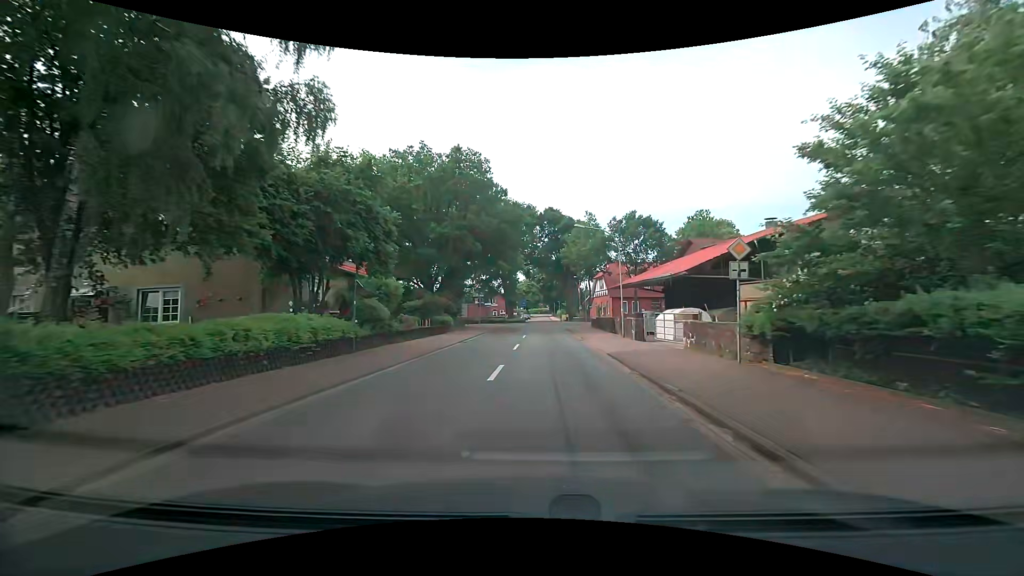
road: secondary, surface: asphalt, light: Day
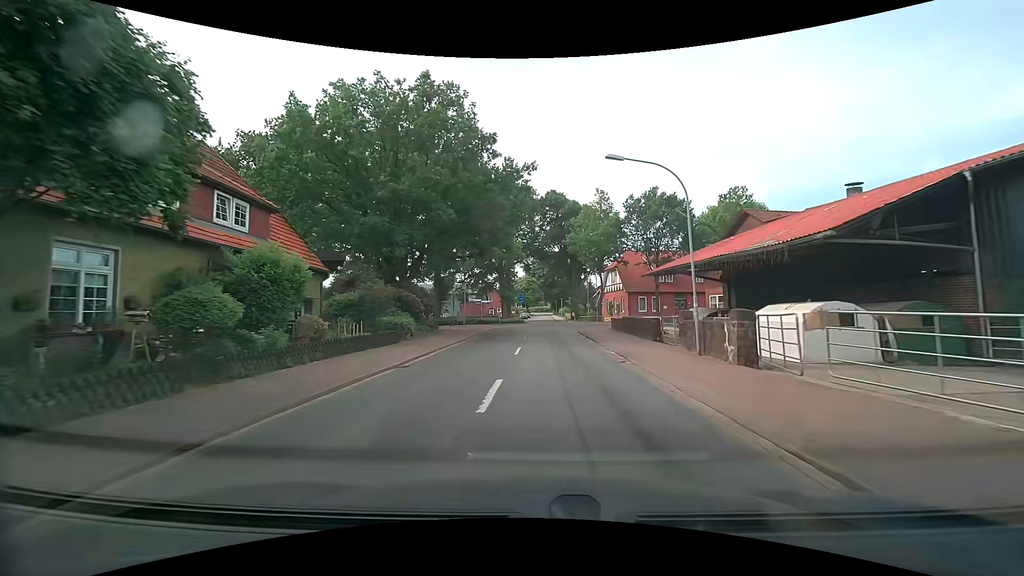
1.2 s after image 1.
(-0.1, +12.0) m; 0°
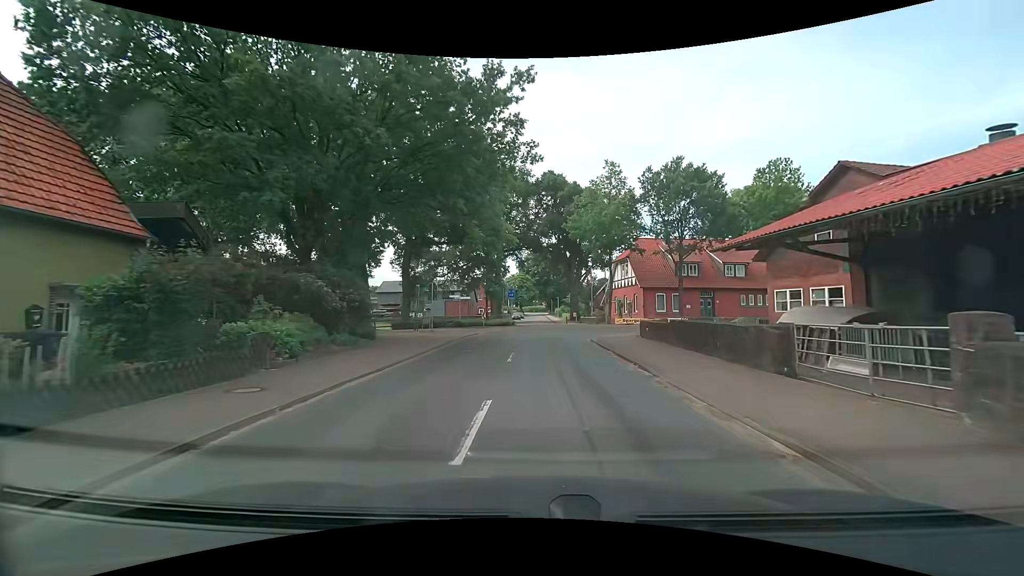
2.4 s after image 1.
(0.0, +11.3) m; +1°
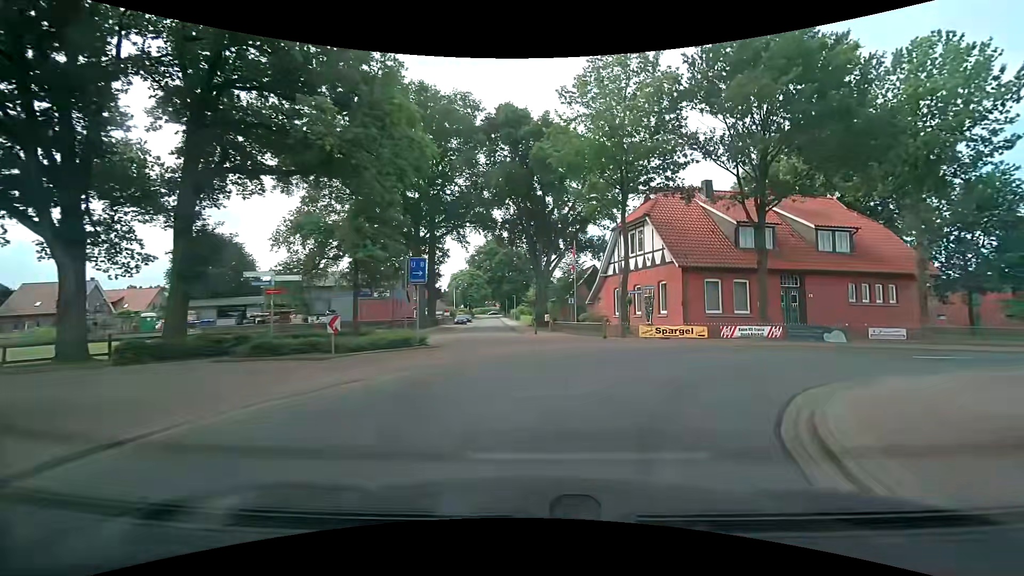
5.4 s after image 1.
(+0.3, +23.8) m; +5°
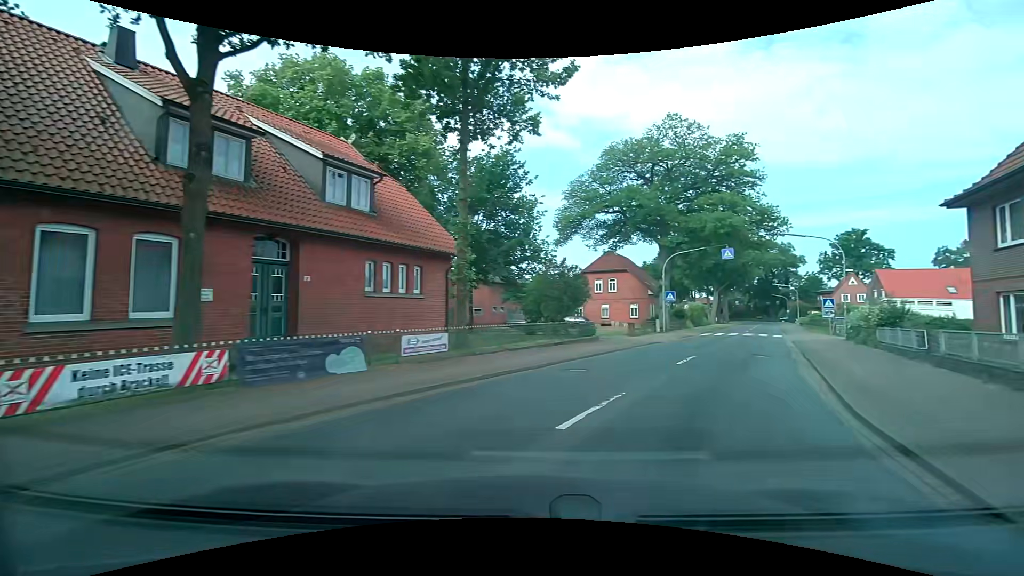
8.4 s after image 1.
(+5.8, +15.3) m; +49°
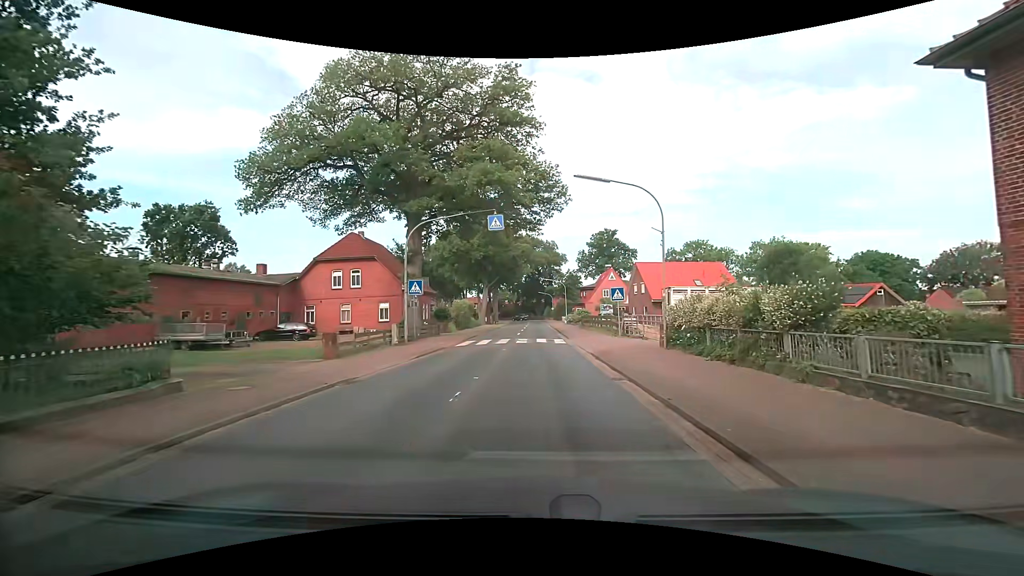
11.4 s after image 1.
(+5.5, +14.8) m; +27°
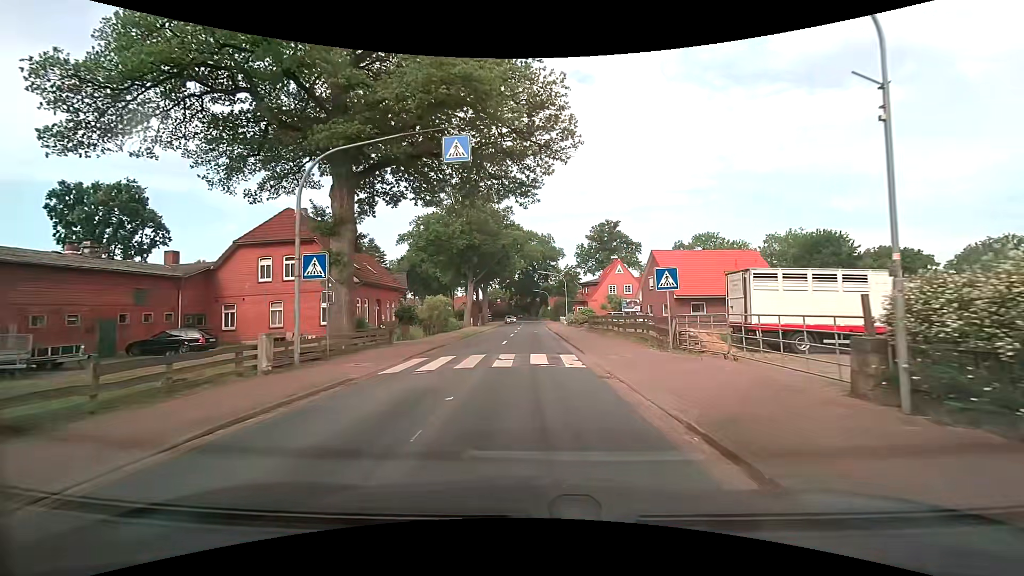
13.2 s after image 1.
(+0.1, +11.8) m; +1°
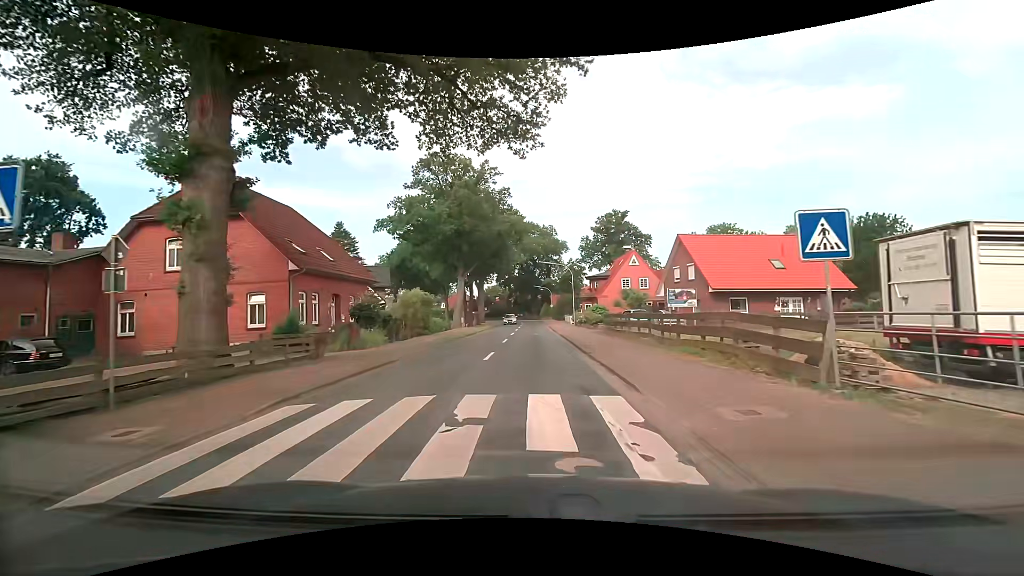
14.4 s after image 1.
(0.0, +9.2) m; 0°
(0, +10) (0, +20) (0, +30) (0, +40) (0, +50) (0, +60) (0, +70) (0, +80) (-1, +90) (-4, +100) m
